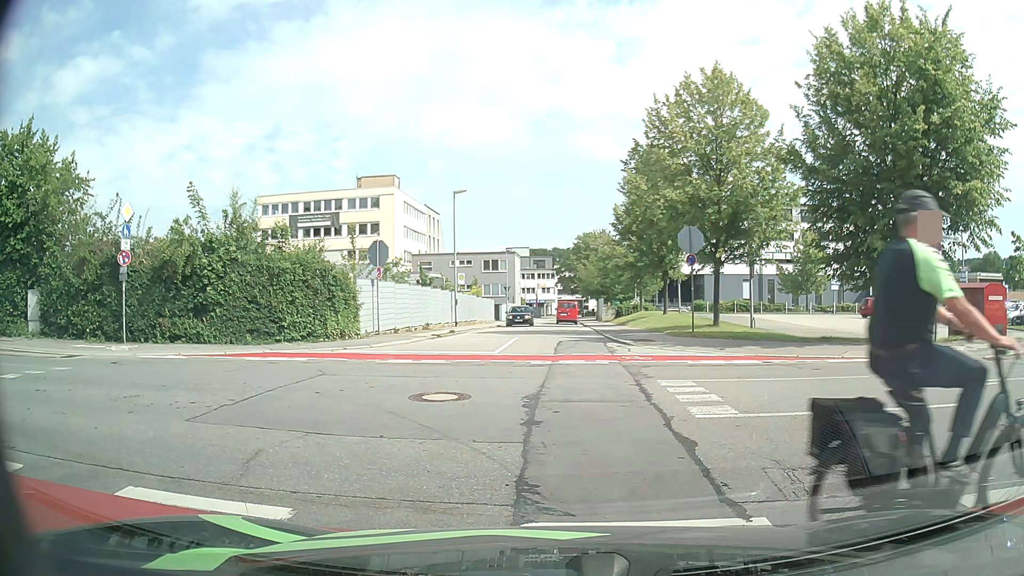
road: residential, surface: asphalt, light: Day
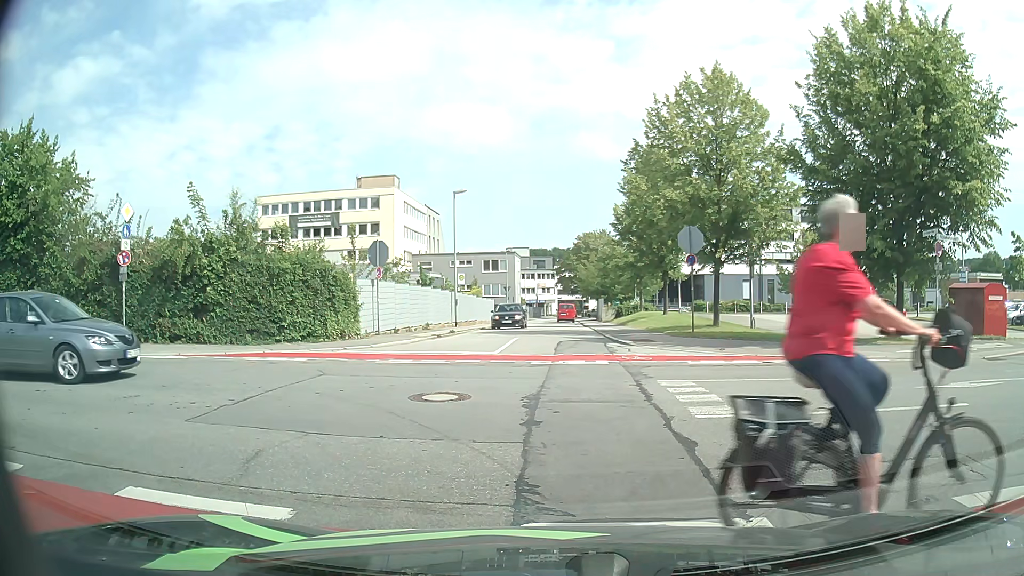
(0.0, 0.0) m; 0°
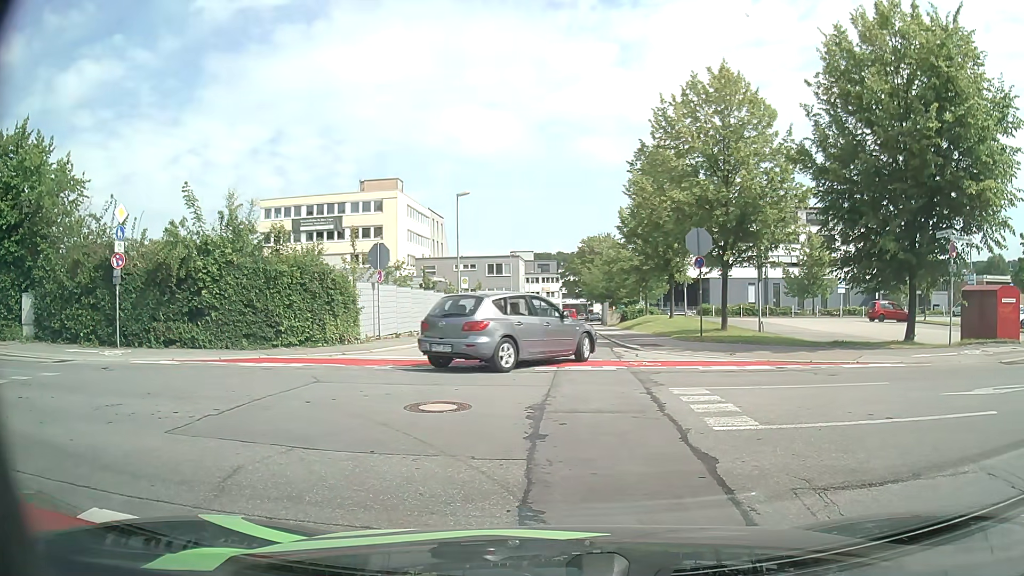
(0.0, +0.5) m; 0°
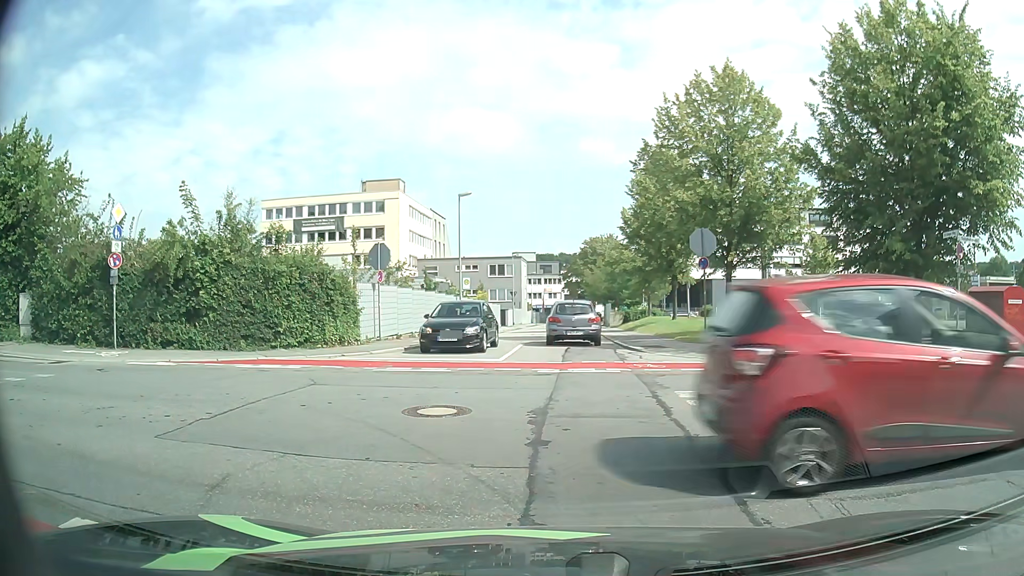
(0.0, +0.3) m; 0°
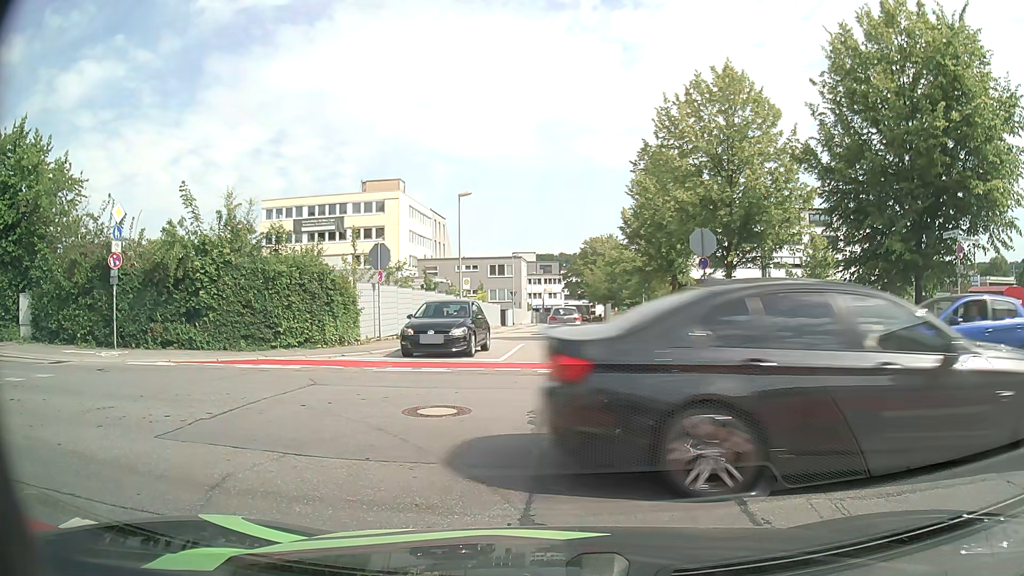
(0.0, 0.0) m; 0°
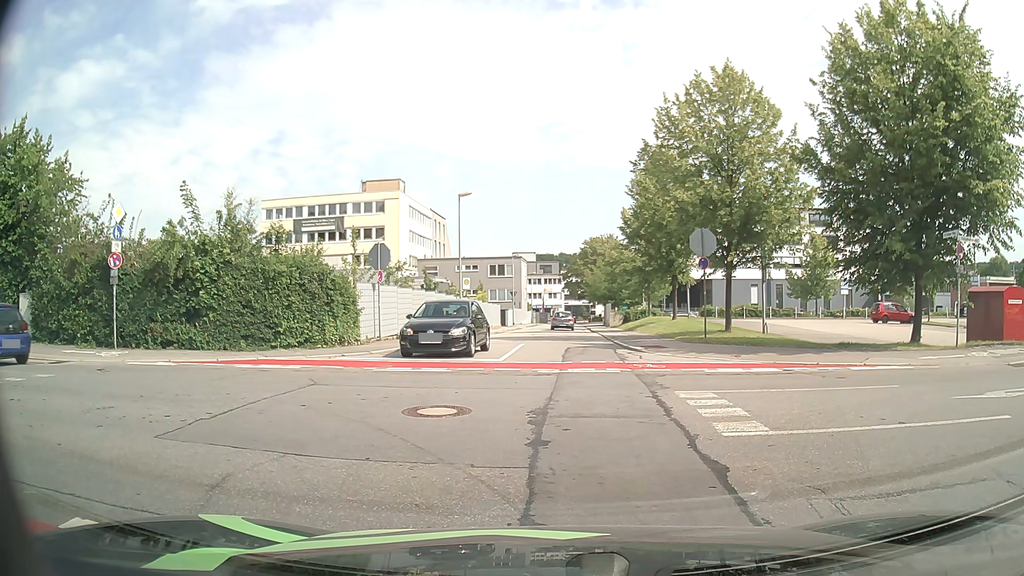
(0.0, 0.0) m; 0°
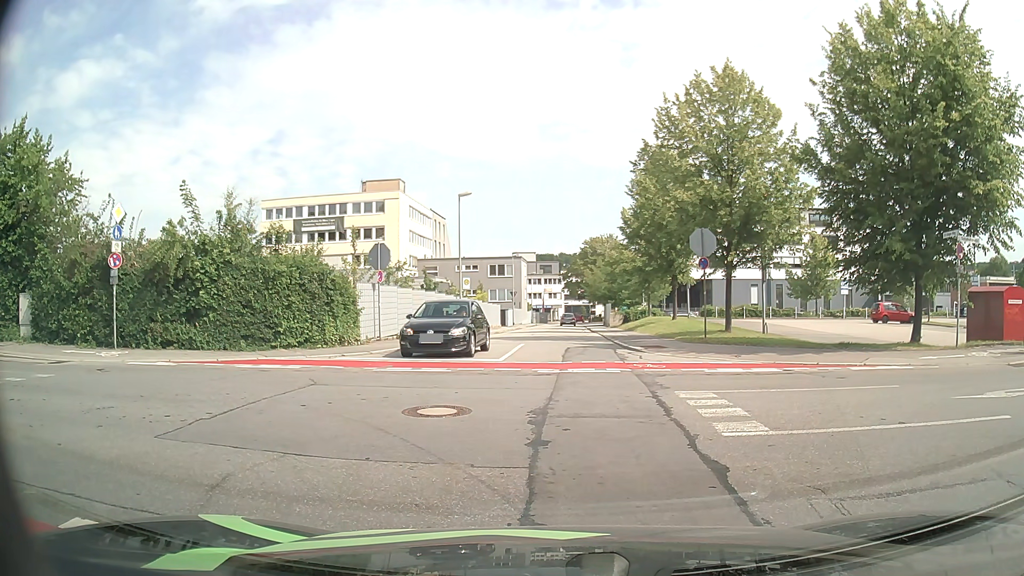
(0.0, 0.0) m; 0°
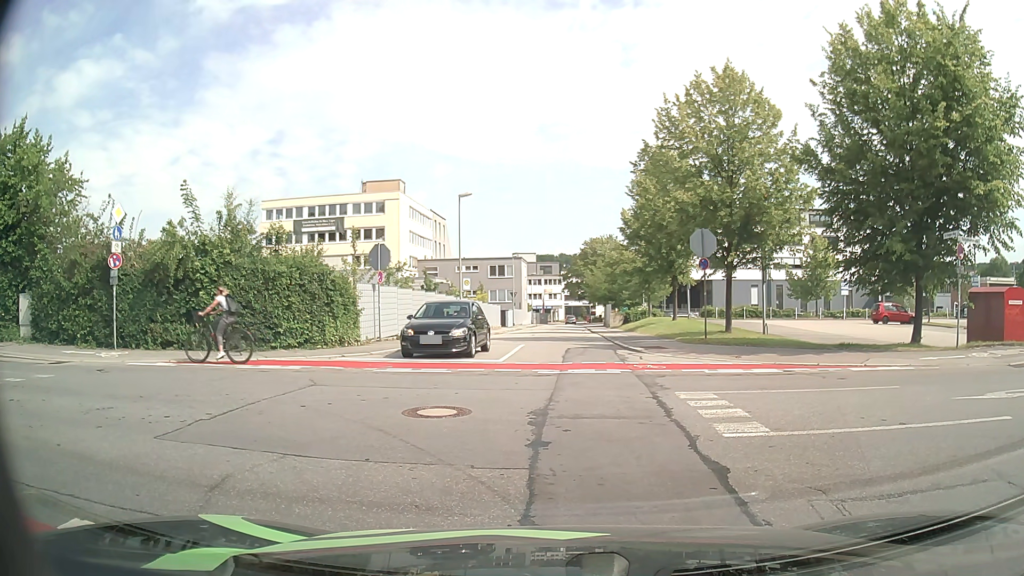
(0.0, 0.0) m; 0°
